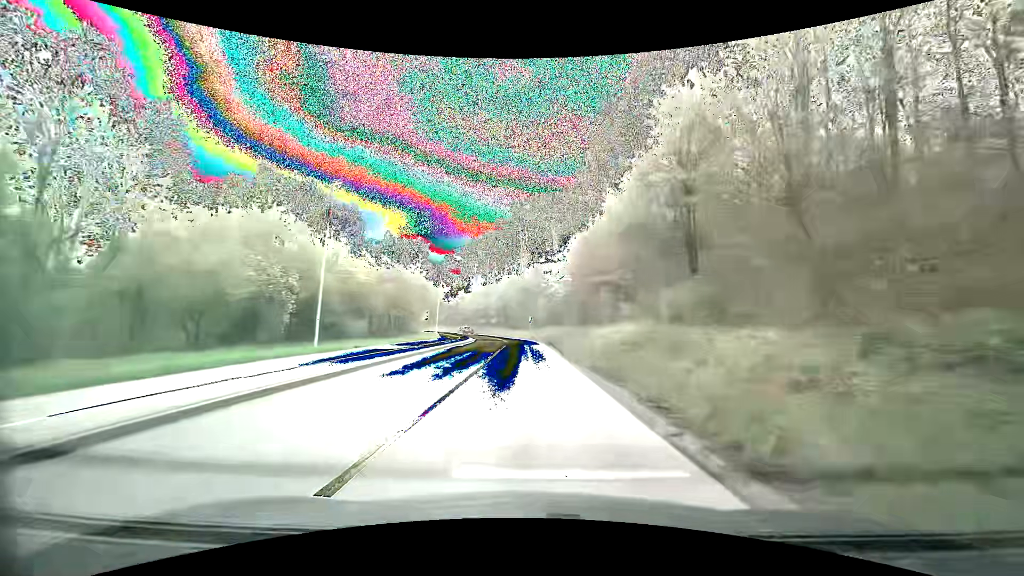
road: secondary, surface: asphalt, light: Day
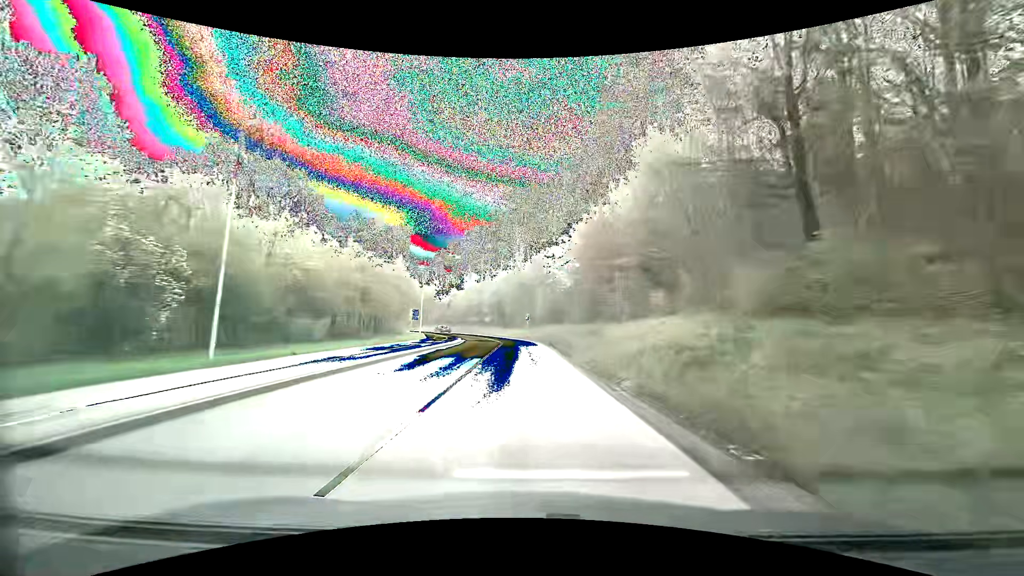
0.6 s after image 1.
(0.0, +7.3) m; 0°
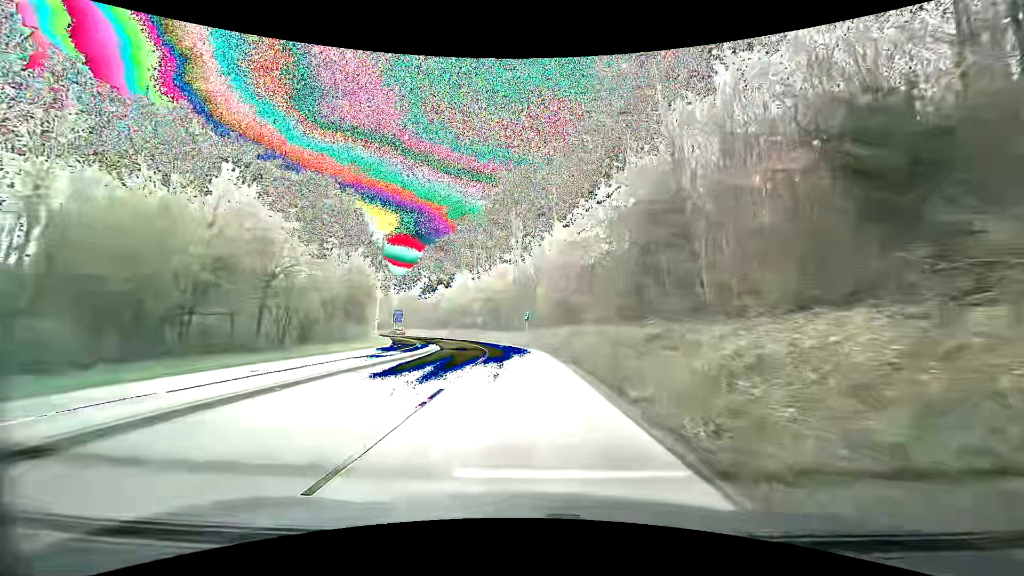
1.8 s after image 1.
(+0.1, +14.7) m; +1°
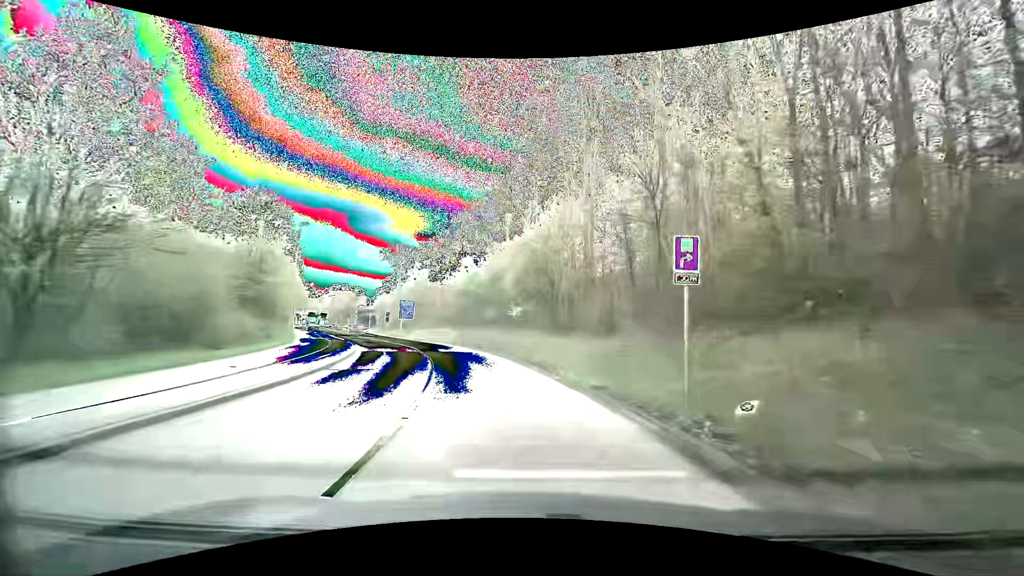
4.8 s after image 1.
(-1.5, +37.0) m; -7°
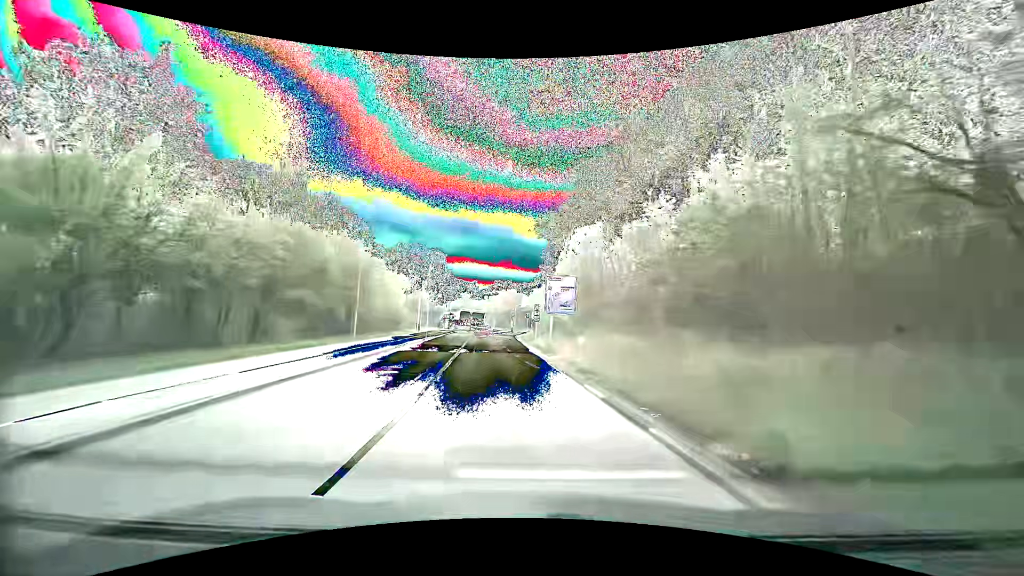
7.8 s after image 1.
(-6.8, +35.8) m; -21°
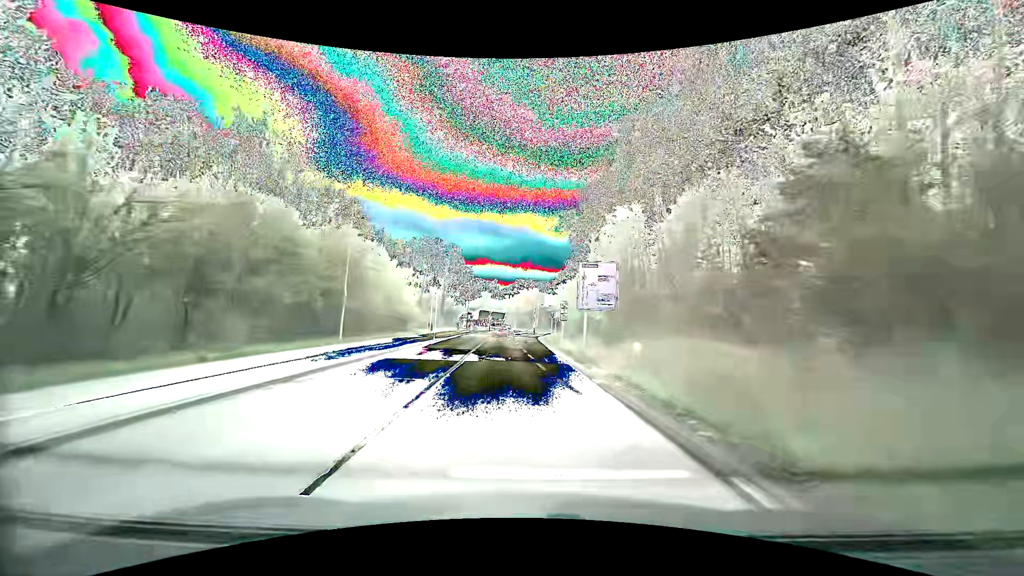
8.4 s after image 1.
(-0.1, +7.1) m; -2°
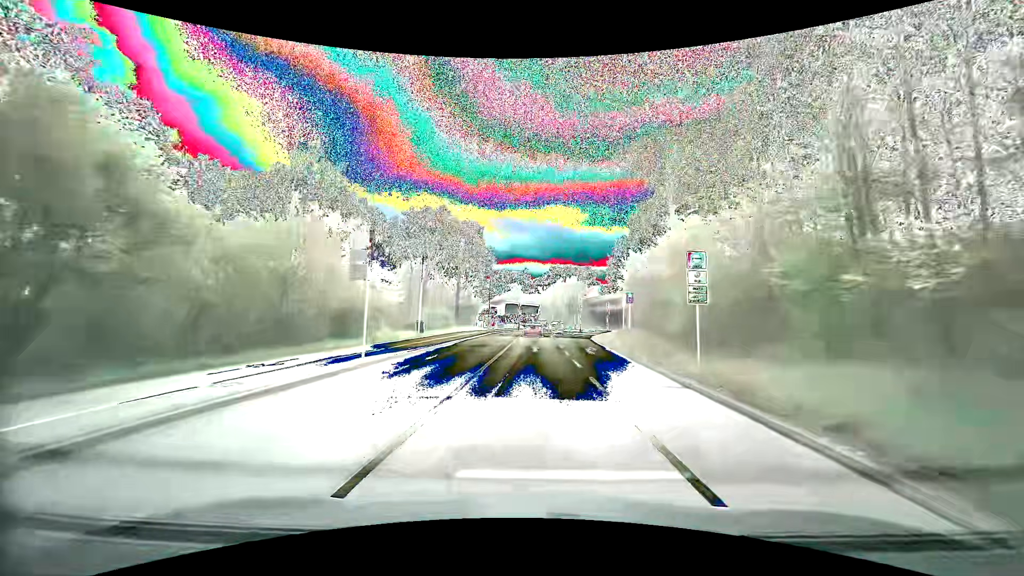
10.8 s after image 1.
(-1.3, +24.6) m; -4°
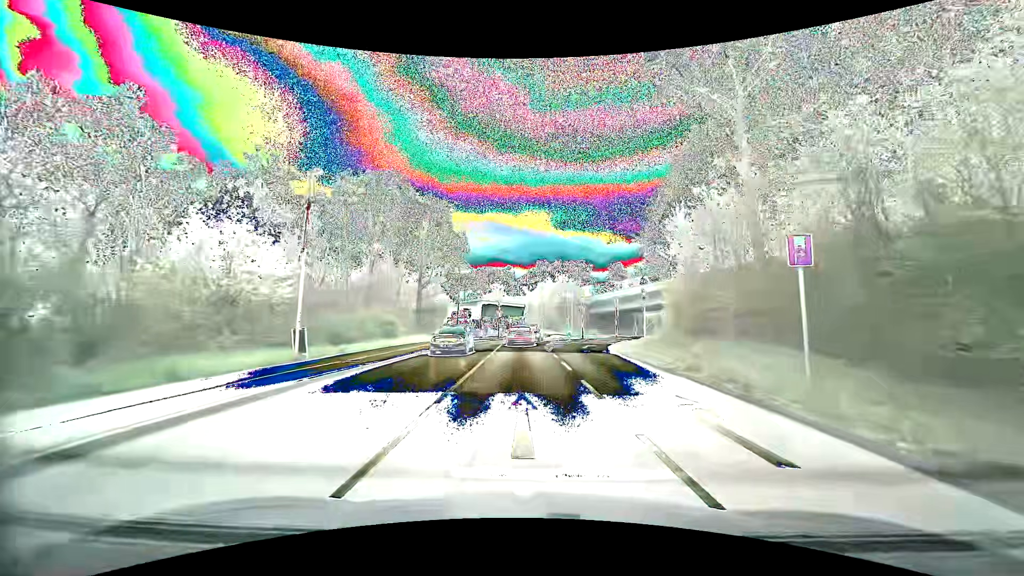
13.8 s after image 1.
(+0.2, +18.5) m; +1°
